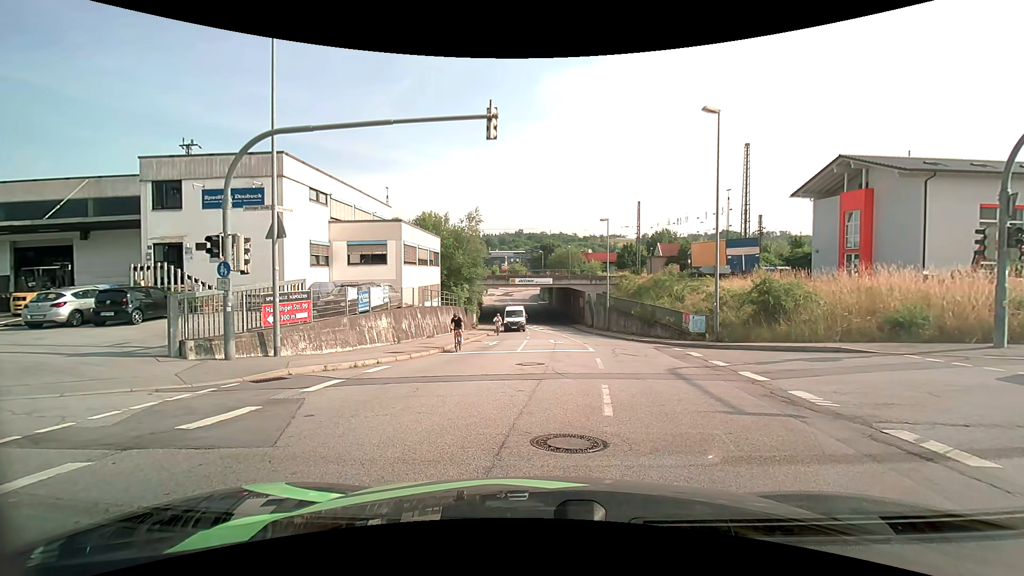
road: tertiary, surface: asphalt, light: Day
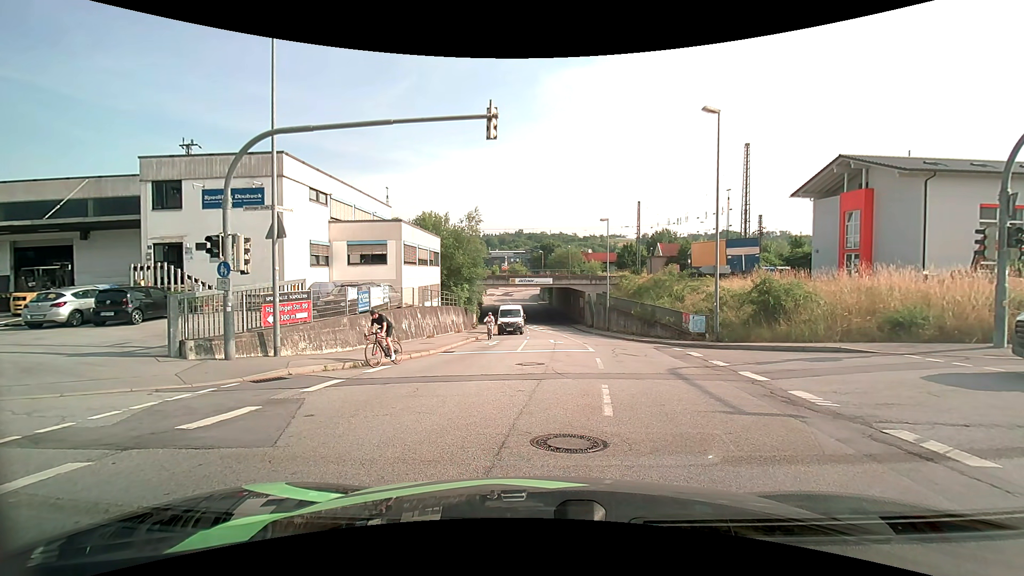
(0.0, 0.0) m; 0°
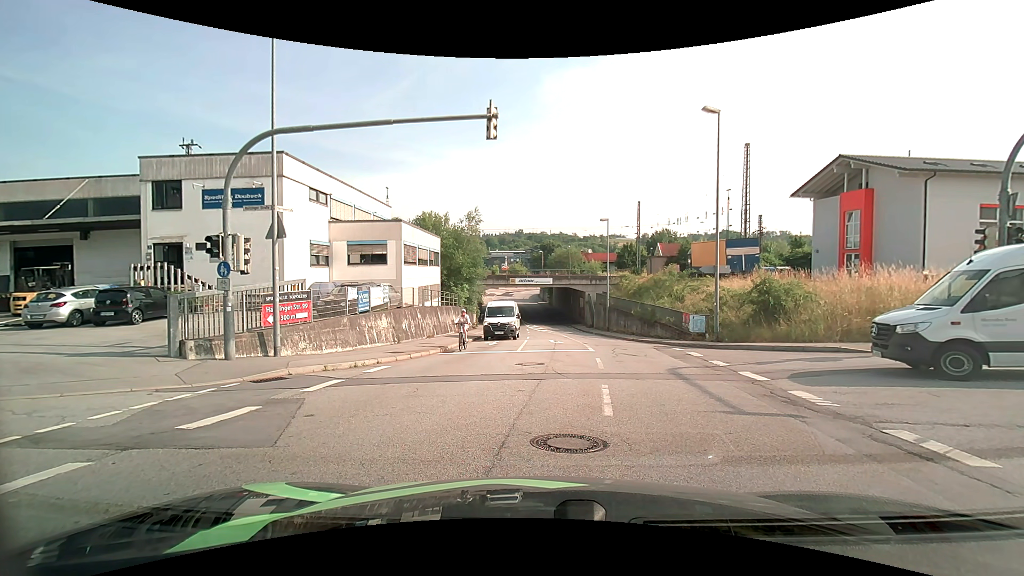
(0.0, 0.0) m; 0°
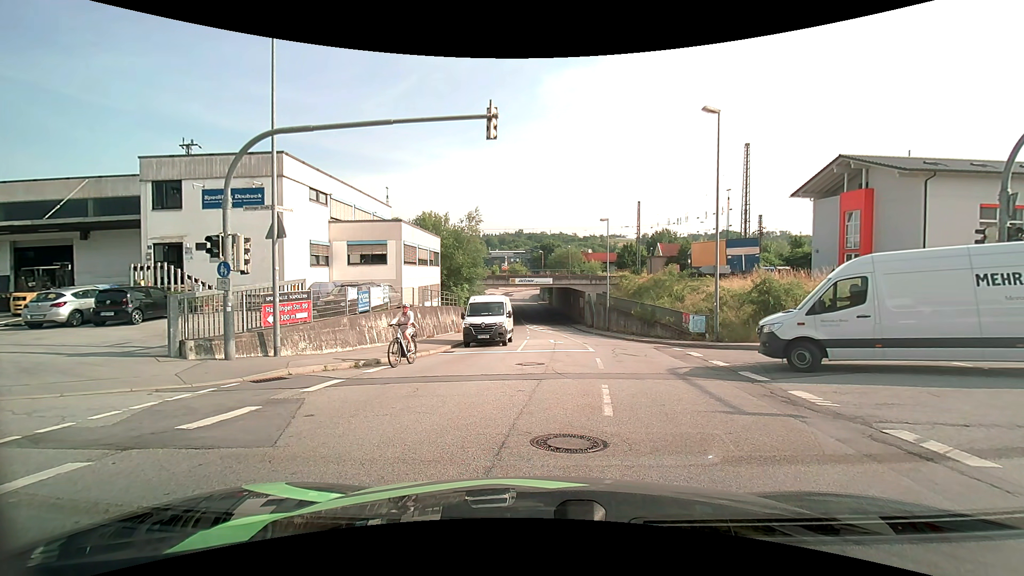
(0.0, 0.0) m; 0°
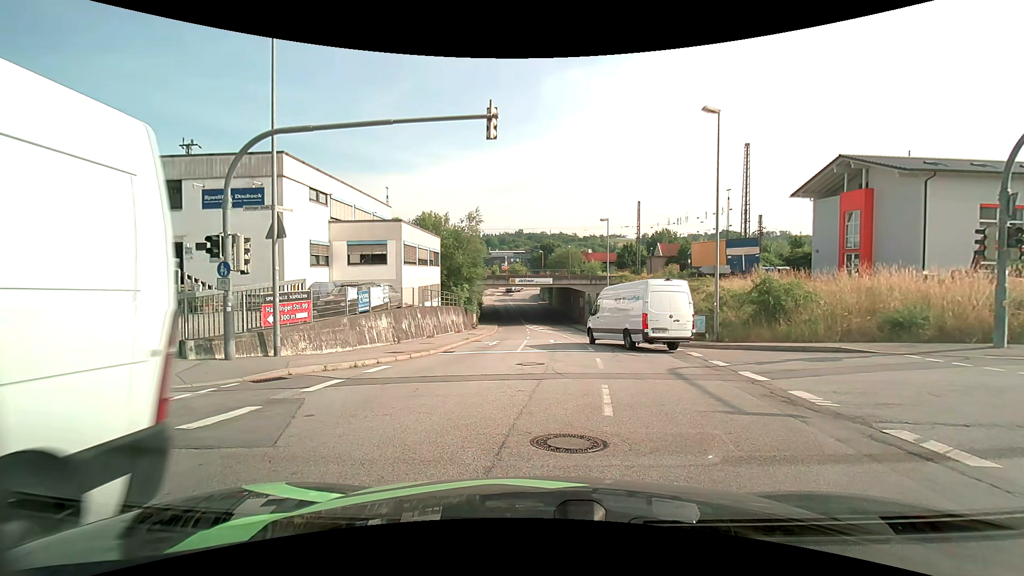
(0.0, 0.0) m; 0°
